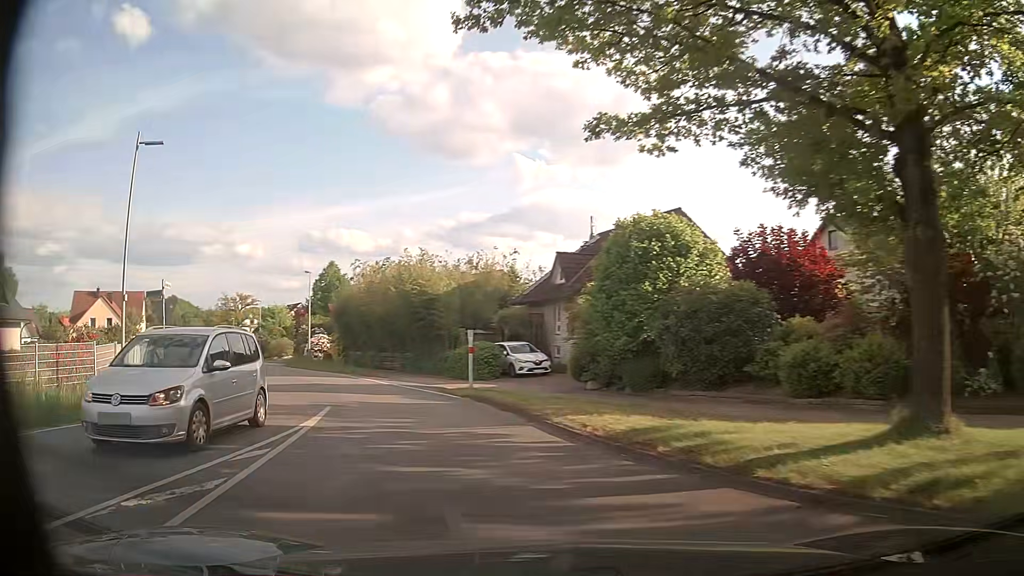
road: tertiary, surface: asphalt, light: Day
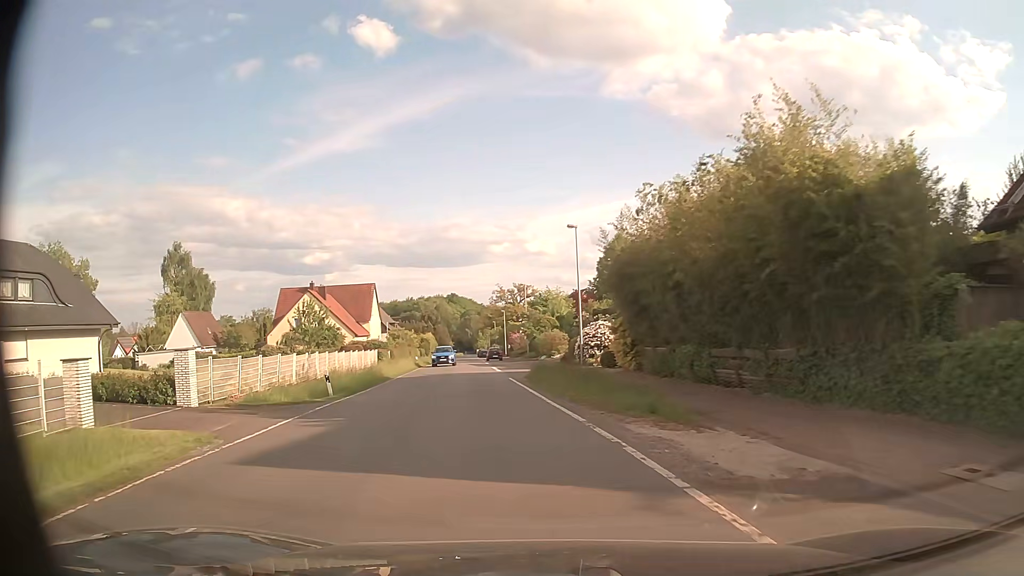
(-5.6, +21.9) m; -25°
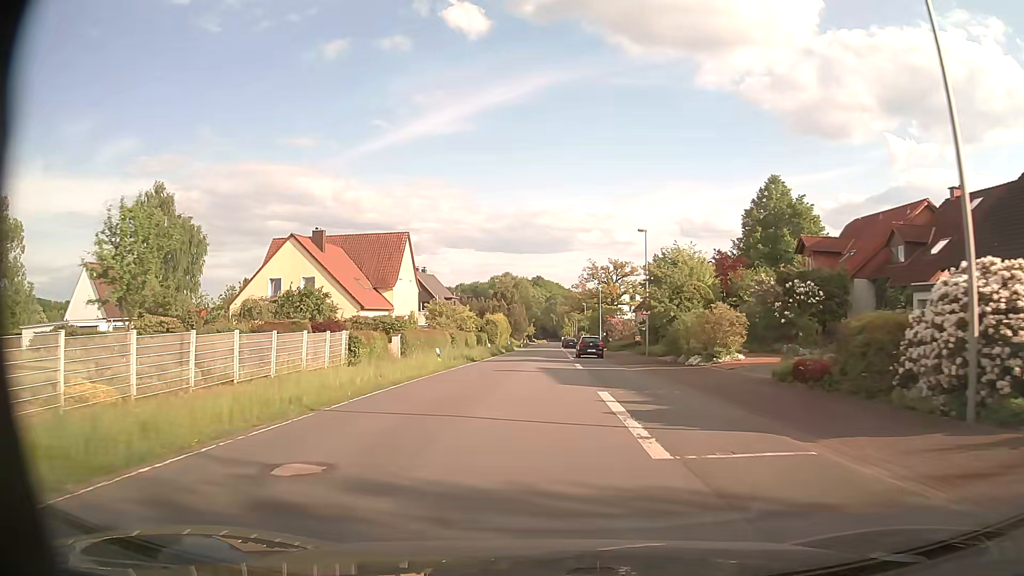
(-3.6, +30.7) m; -9°
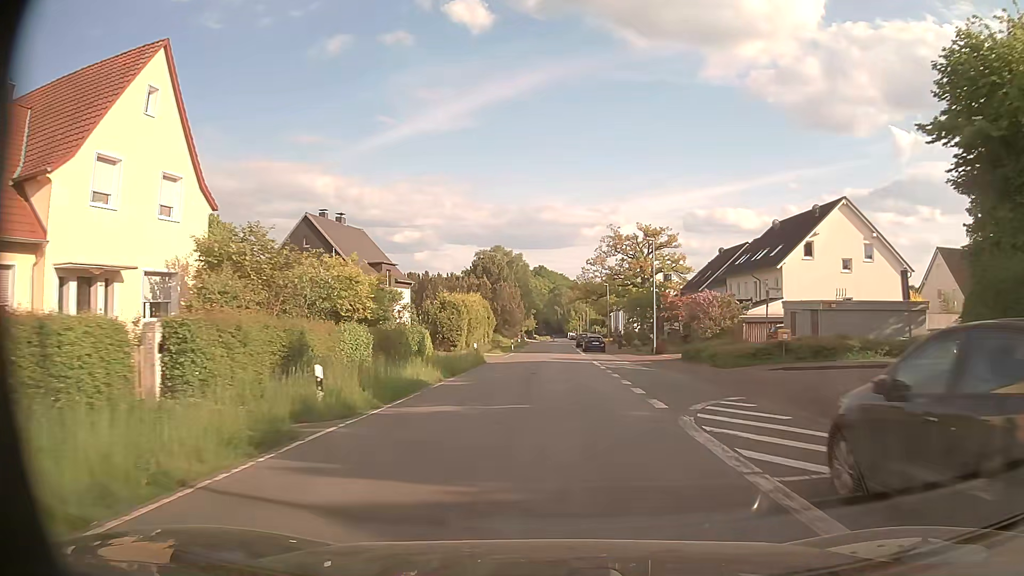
(-0.4, +41.0) m; -1°
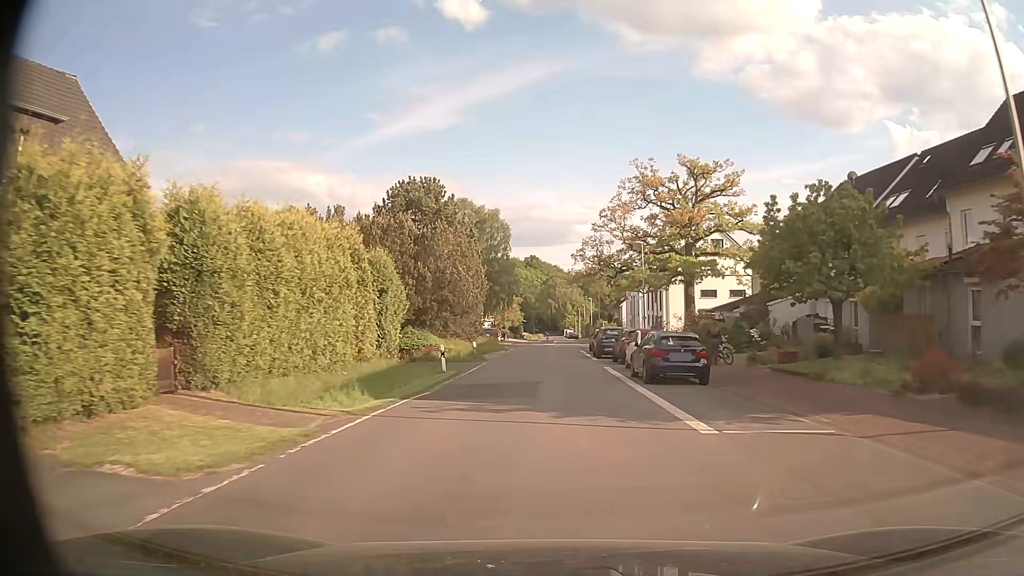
(+0.4, +39.2) m; +1°
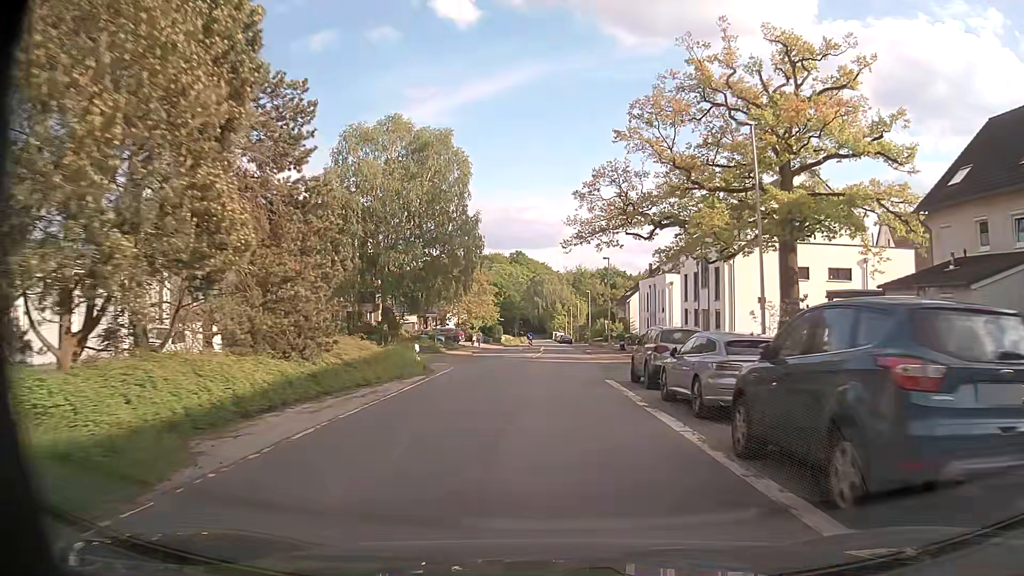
(+0.4, +31.0) m; +1°
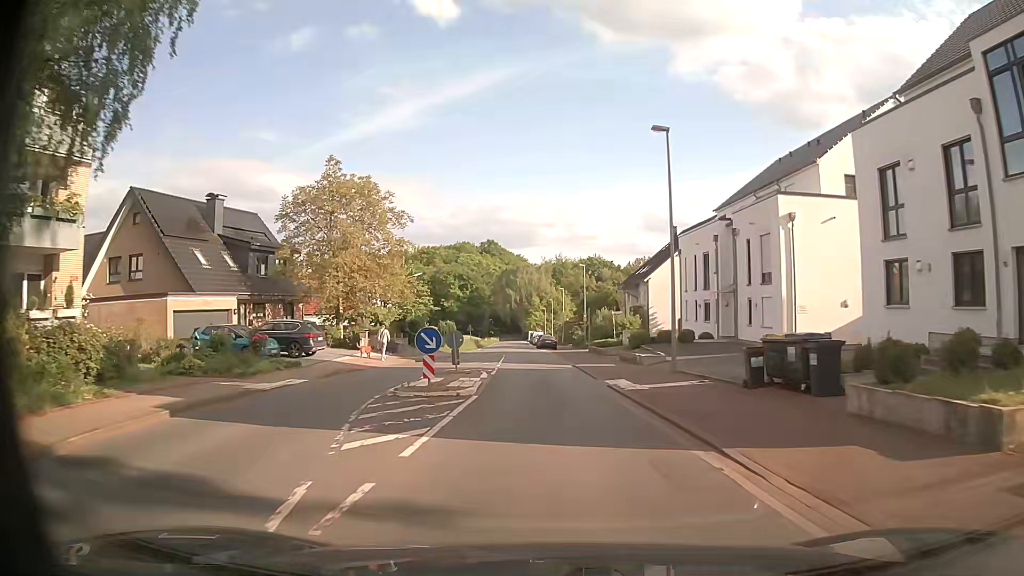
(+0.6, +38.7) m; +2°
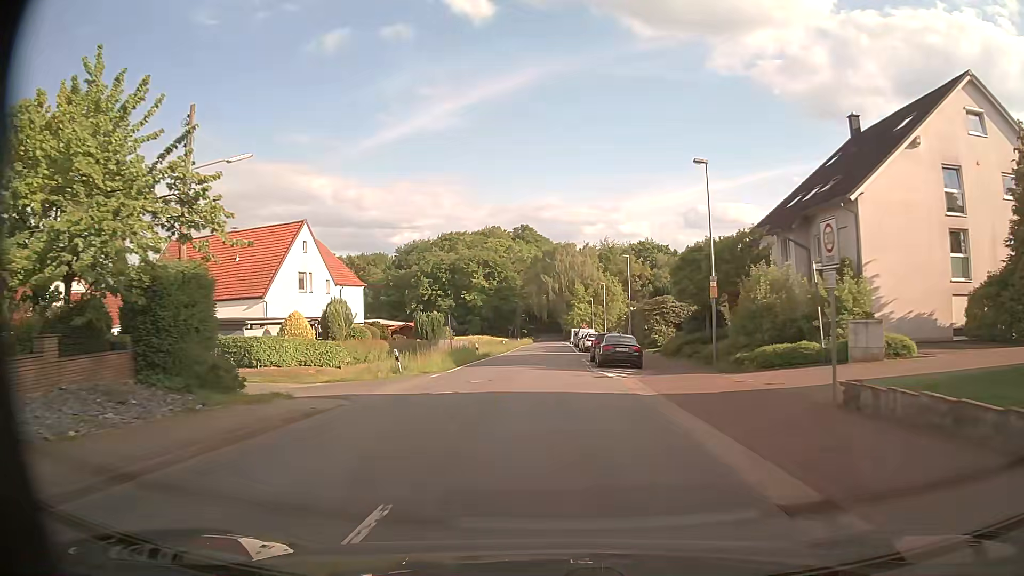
(-1.1, +39.2) m; -4°
(0, +10) (0, +20) (0, +30) (0, +40) (0, +50) (0, +60) (0, +70) (+1, +80) (+1, +90) (+1, +100) m
